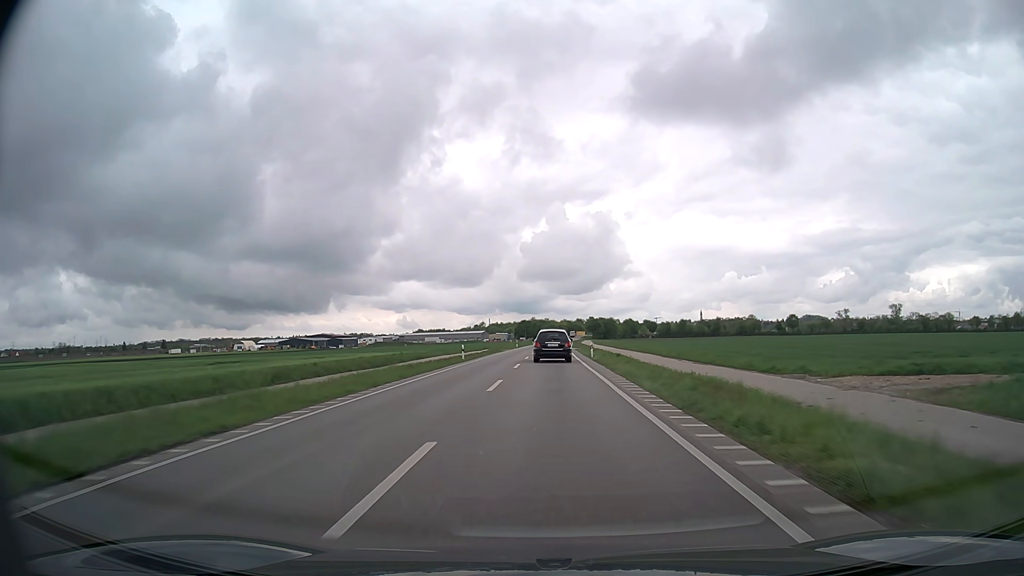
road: primary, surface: asphalt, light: Day
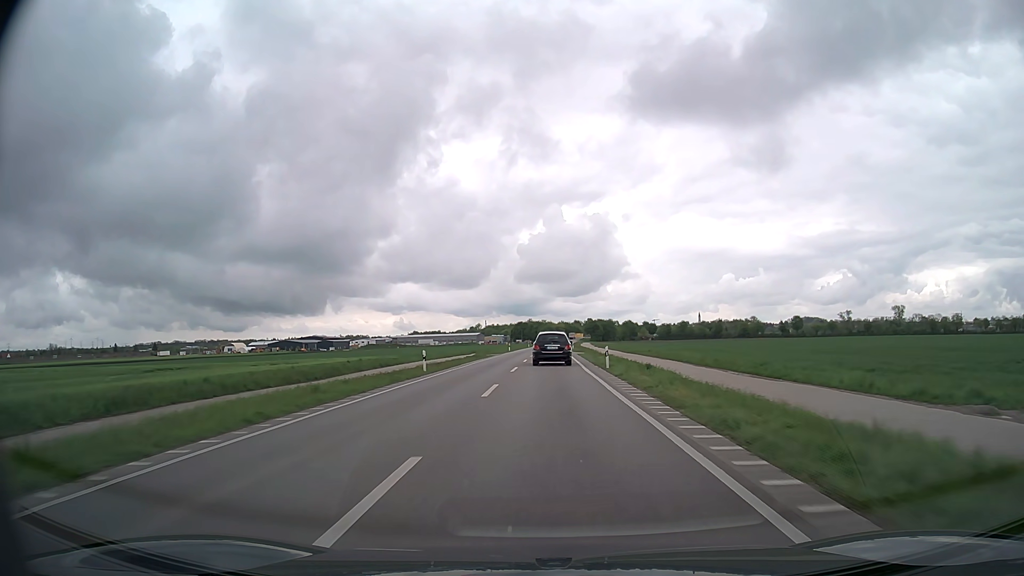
(0.0, +13.0) m; 0°
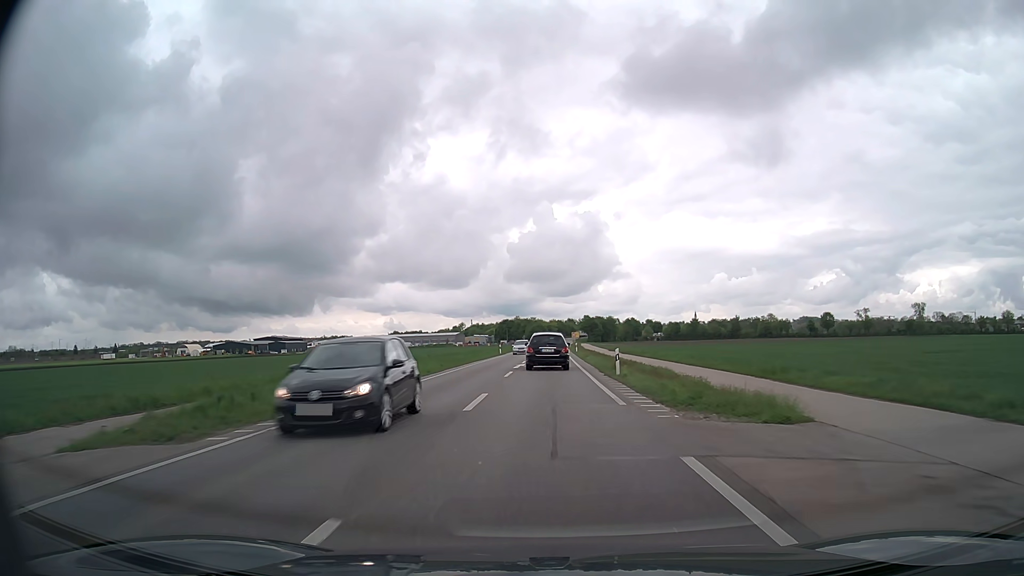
(+0.4, +62.8) m; +1°
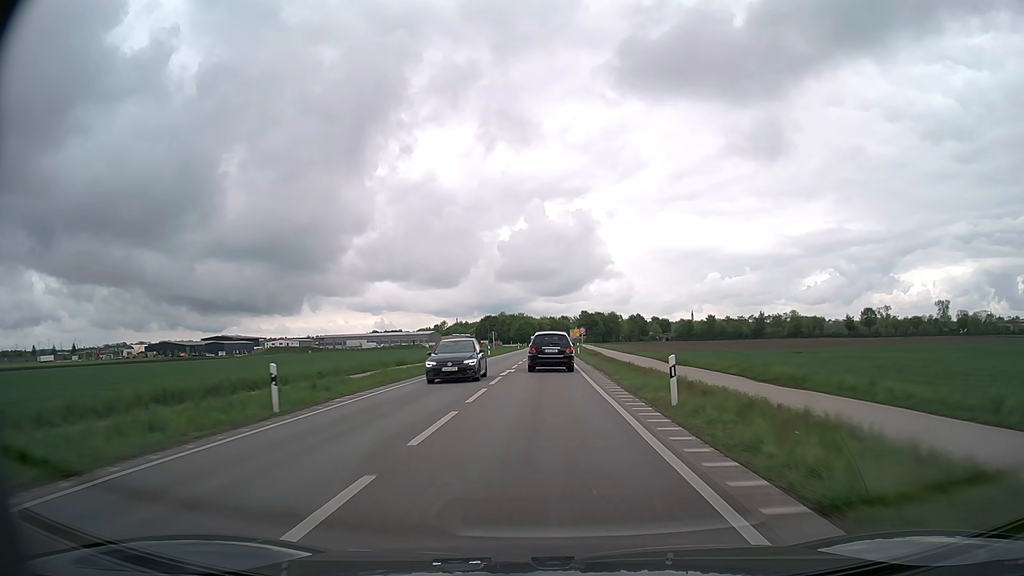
(+0.5, +61.0) m; +1°
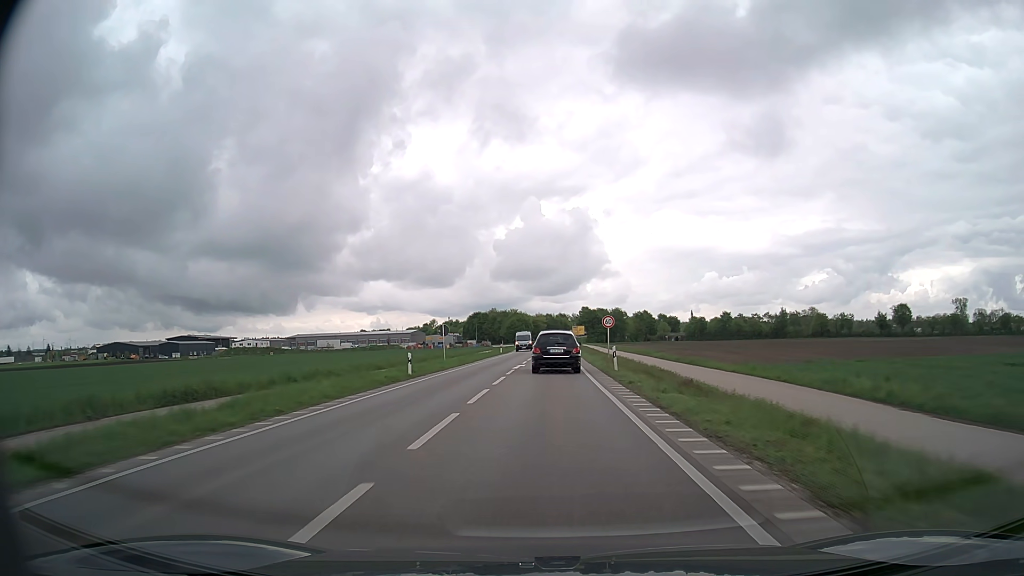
(0.0, +36.3) m; 0°
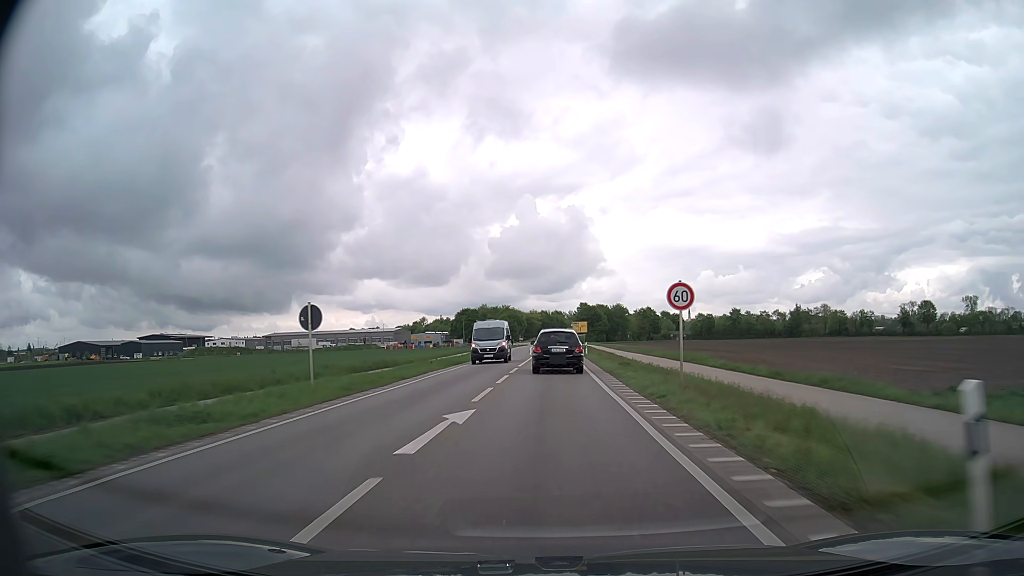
(+0.1, +23.8) m; 0°
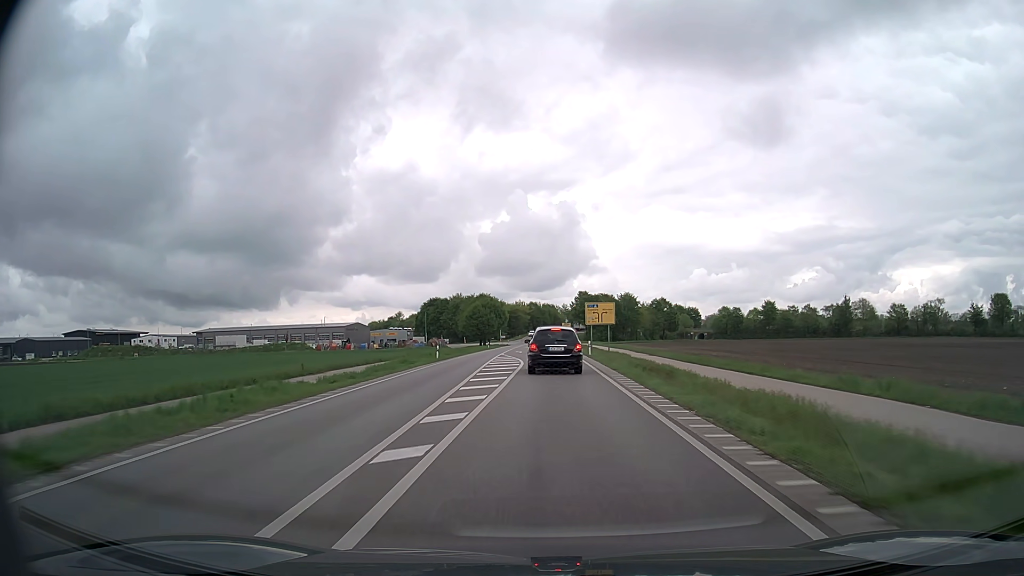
(+0.5, +55.3) m; +1°
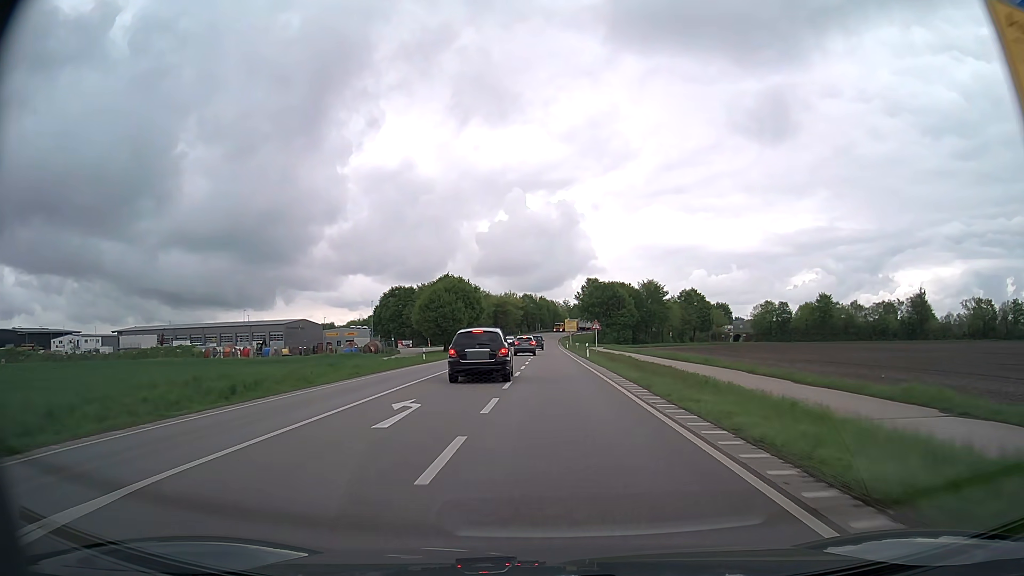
(+0.1, +50.6) m; 0°
(0, +10) (0, +20) (0, +30) (0, +40) (0, +50) (-1, +60) (-1, +70) (-2, +80) (-2, +90) (-2, +100) m
